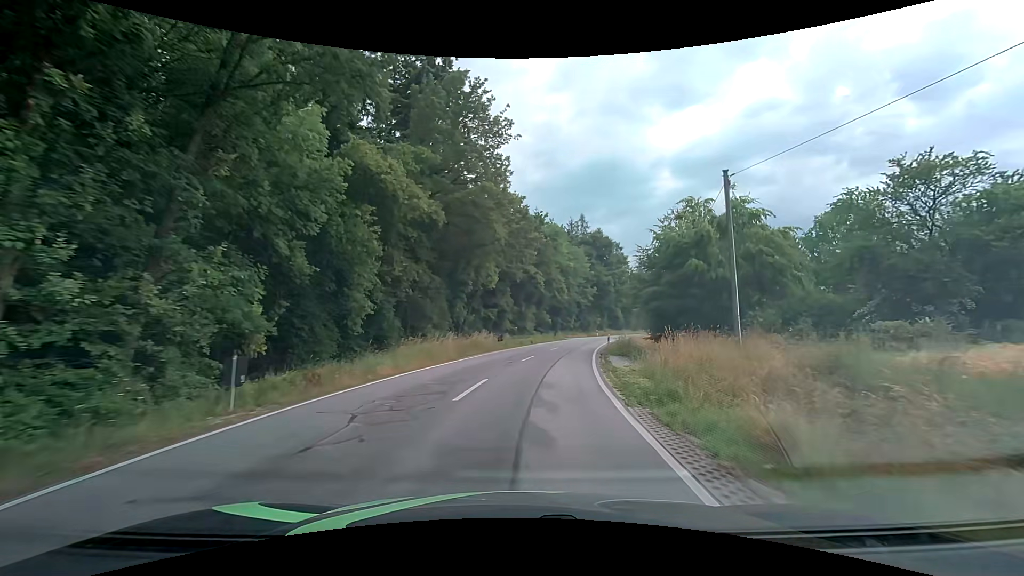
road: tertiary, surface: asphalt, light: Day
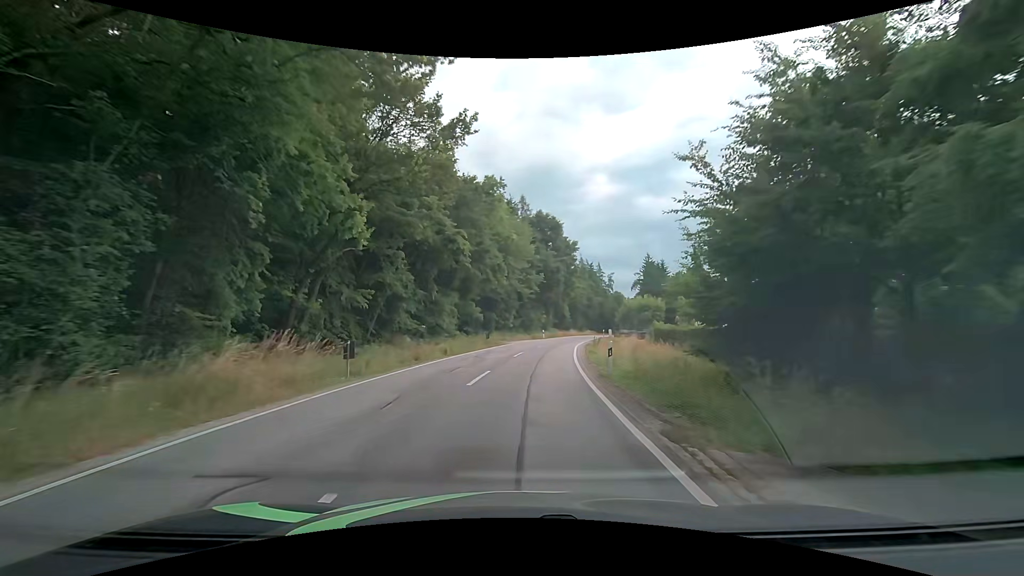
(+1.5, +21.3) m; +7°
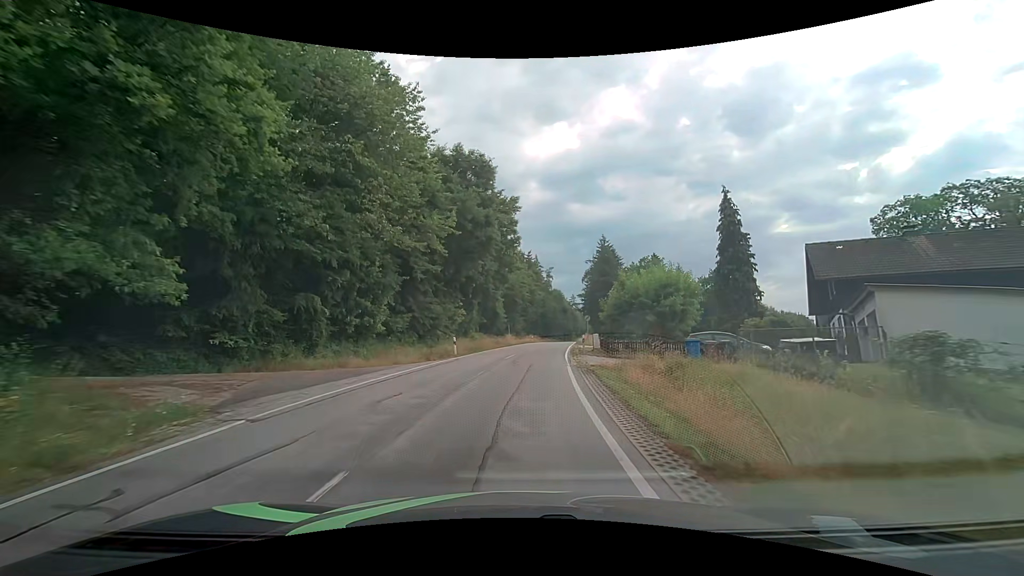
(+2.7, +34.9) m; +8°
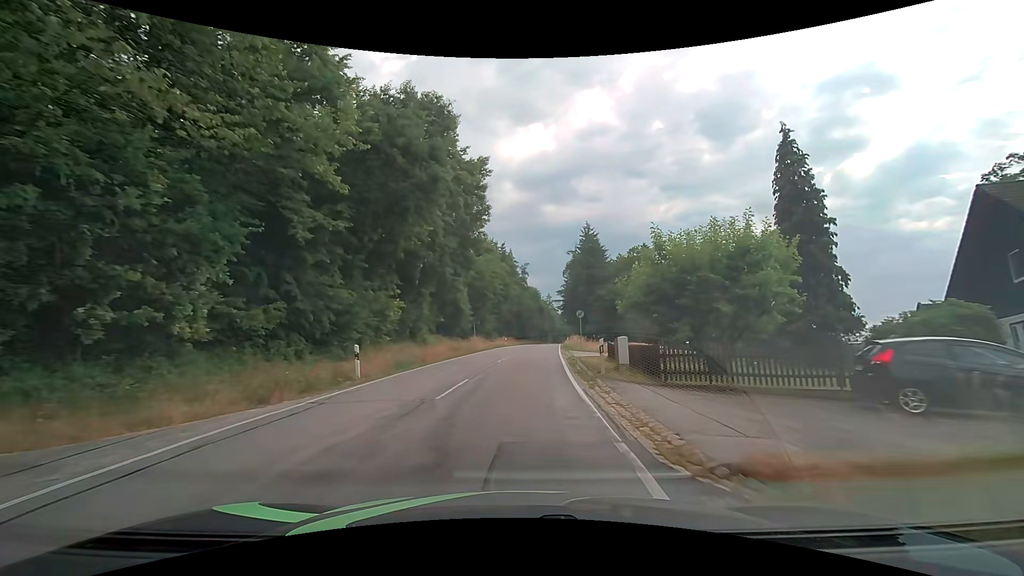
(+0.4, +14.2) m; +3°
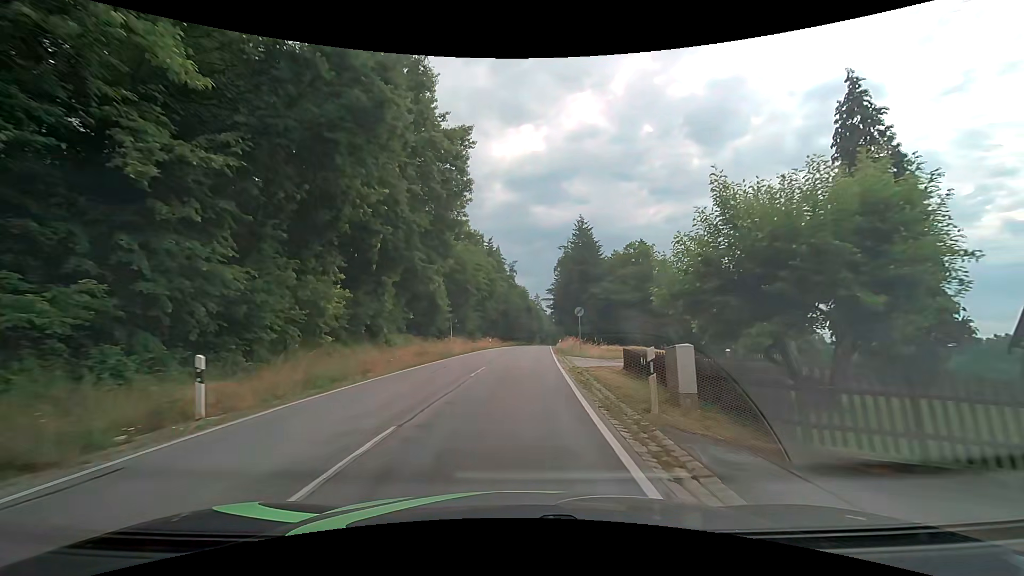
(+0.1, +7.2) m; +1°
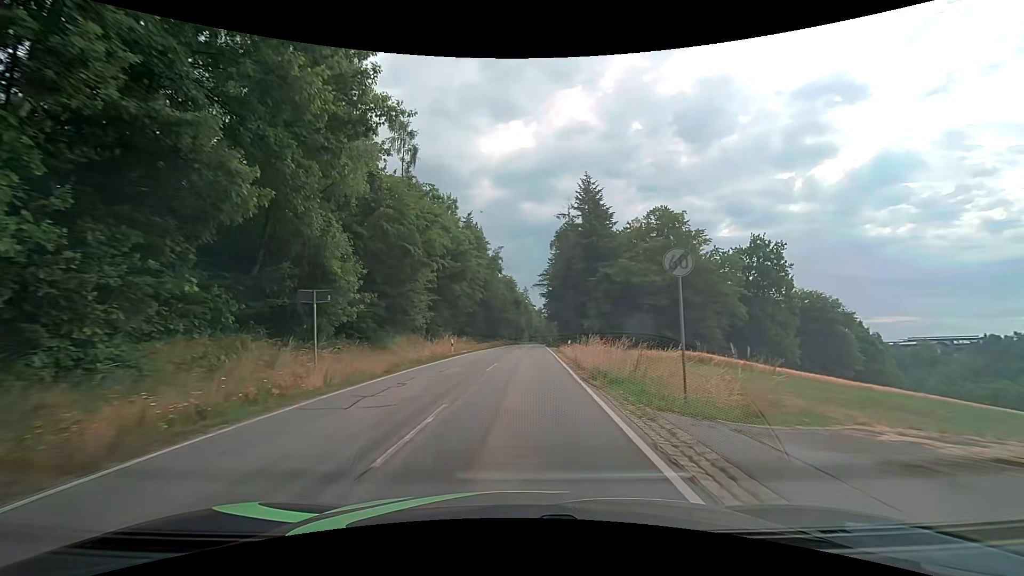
(+0.4, +22.1) m; +1°
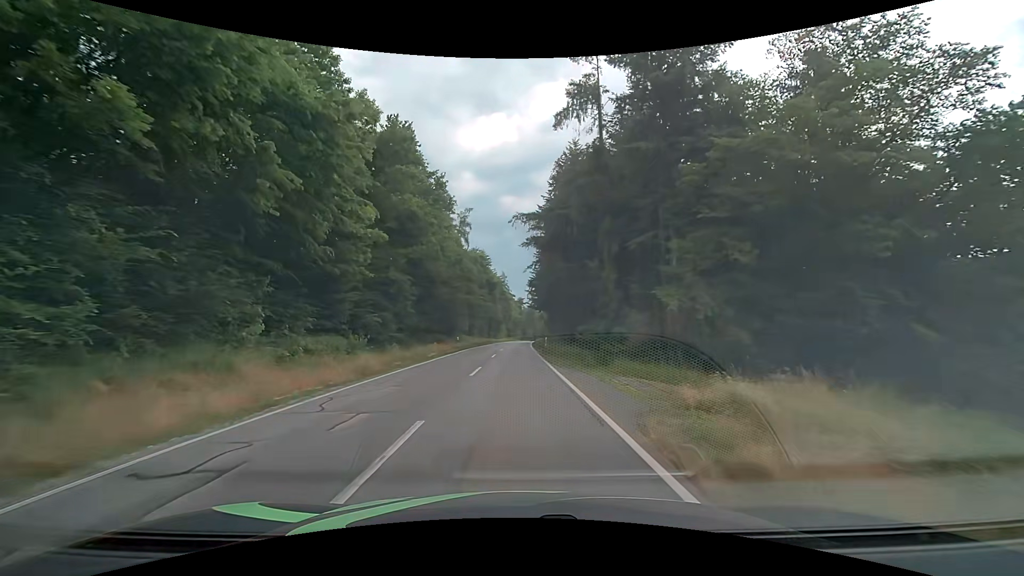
(+1.0, +38.3) m; +3°
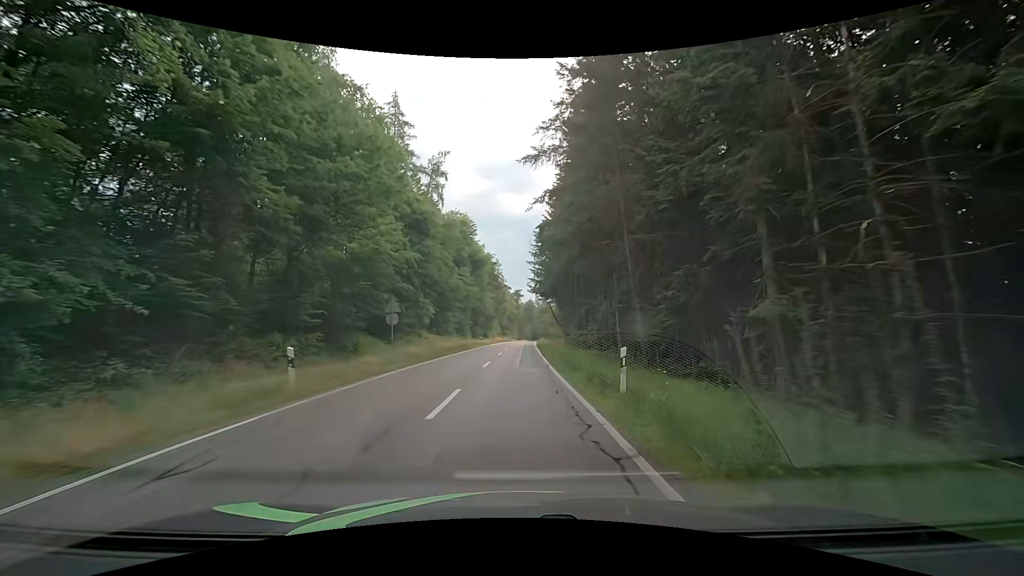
(-0.3, +32.4) m; -1°
(0, +10) (0, +20) (+1, +30) (+1, +40) (+1, +50) (+1, +60) (+2, +70) (+2, +80) (+3, +90) (+4, +100) m
